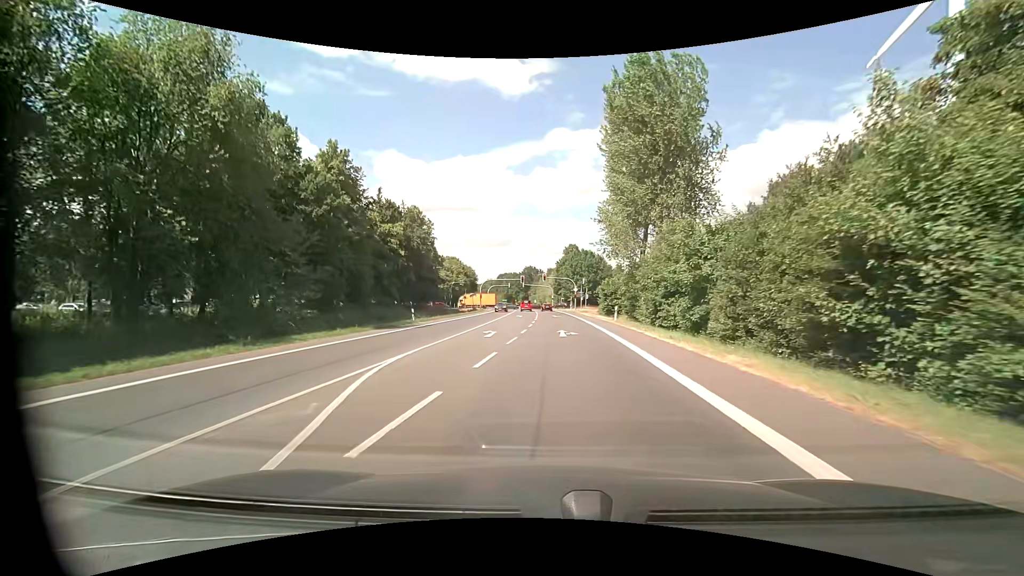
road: primary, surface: asphalt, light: Day
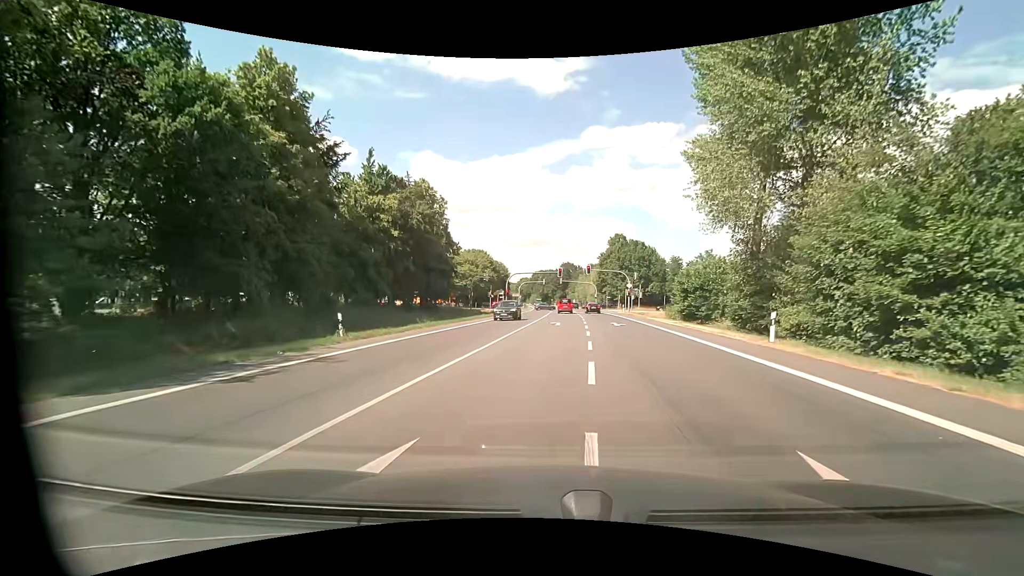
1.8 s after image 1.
(-0.9, +20.1) m; -4°
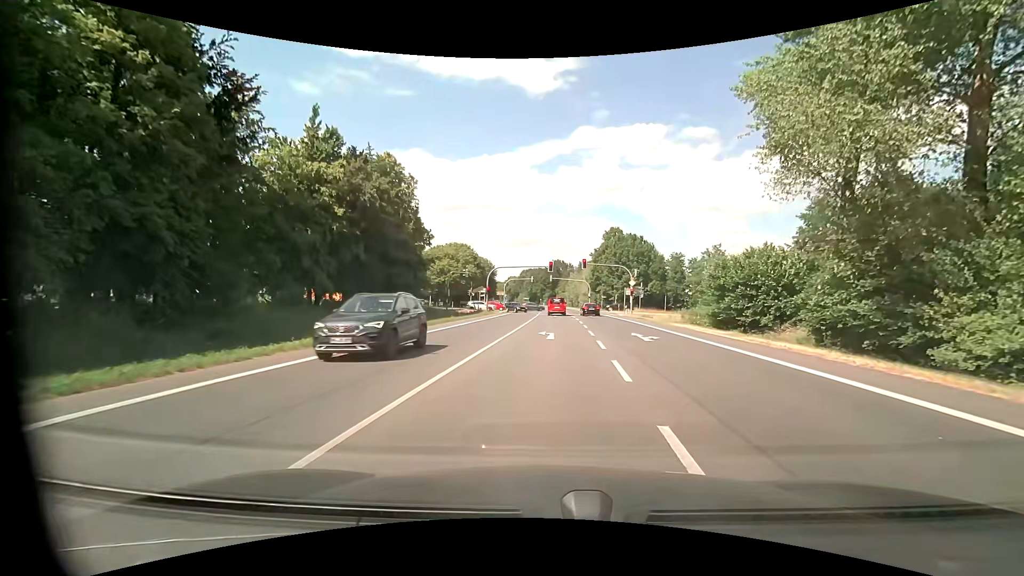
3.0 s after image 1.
(+0.1, +11.6) m; +1°
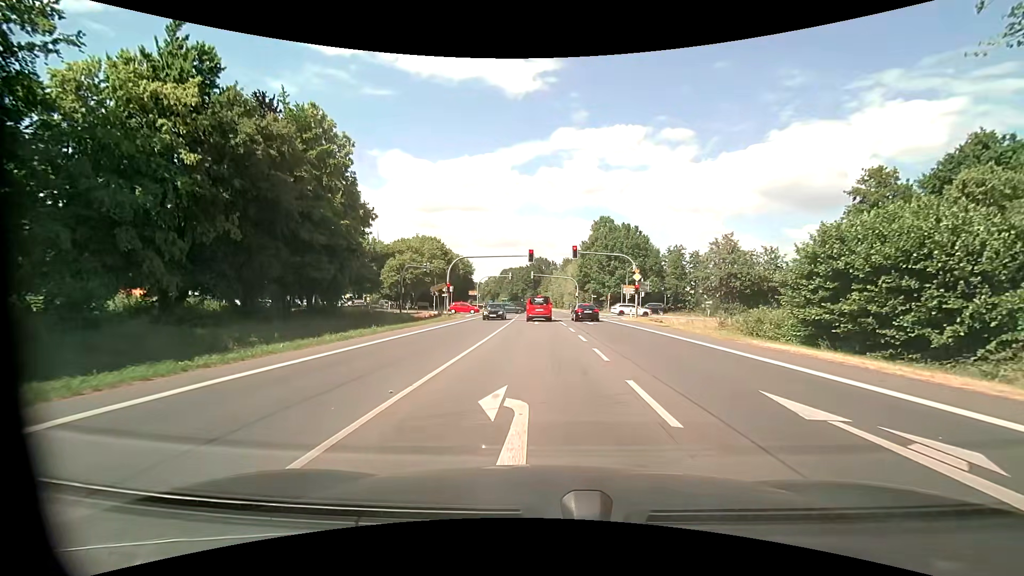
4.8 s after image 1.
(+0.3, +14.9) m; +1°
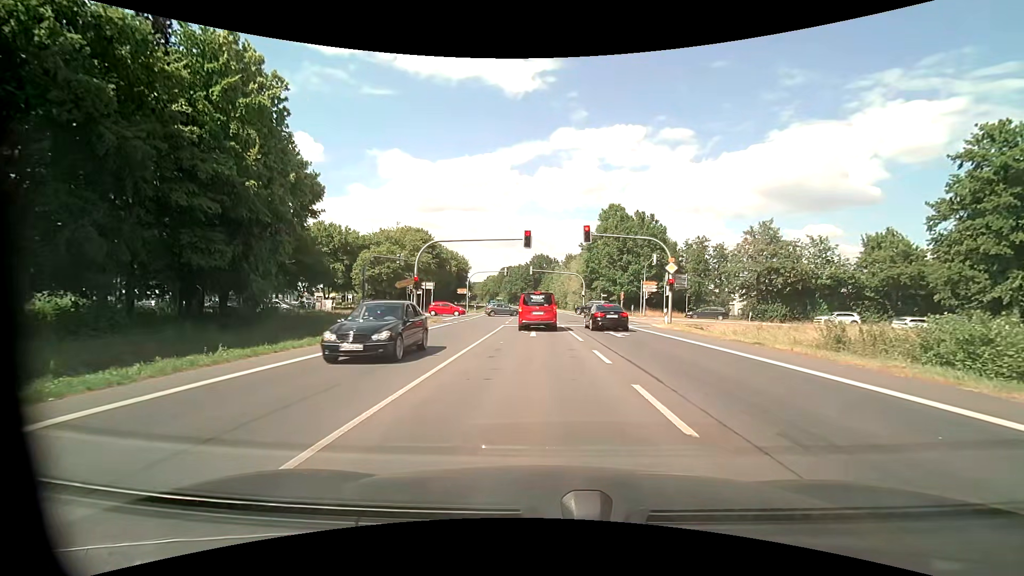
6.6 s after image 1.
(+0.1, +12.3) m; 0°
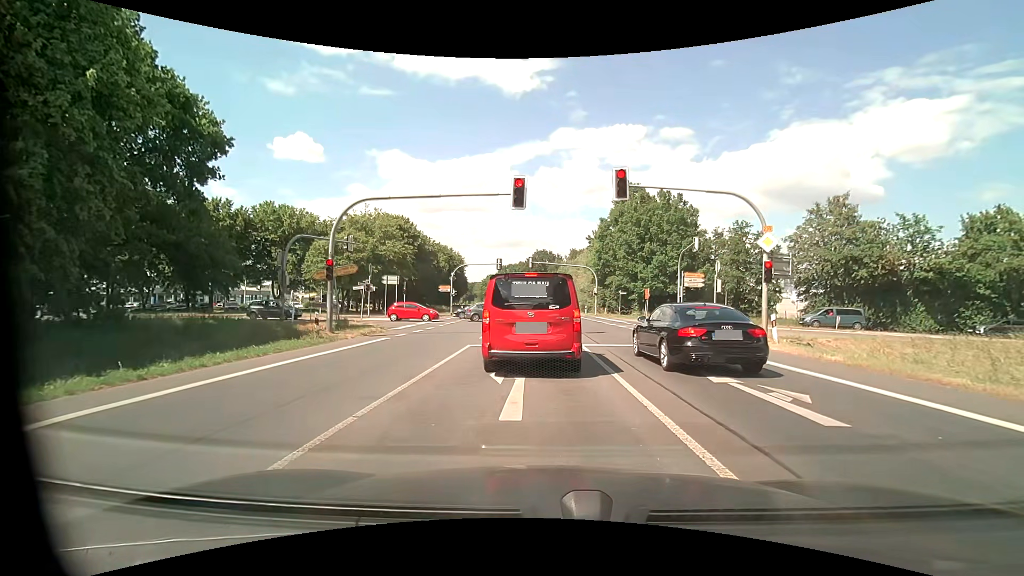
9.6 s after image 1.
(+0.1, +14.4) m; 0°
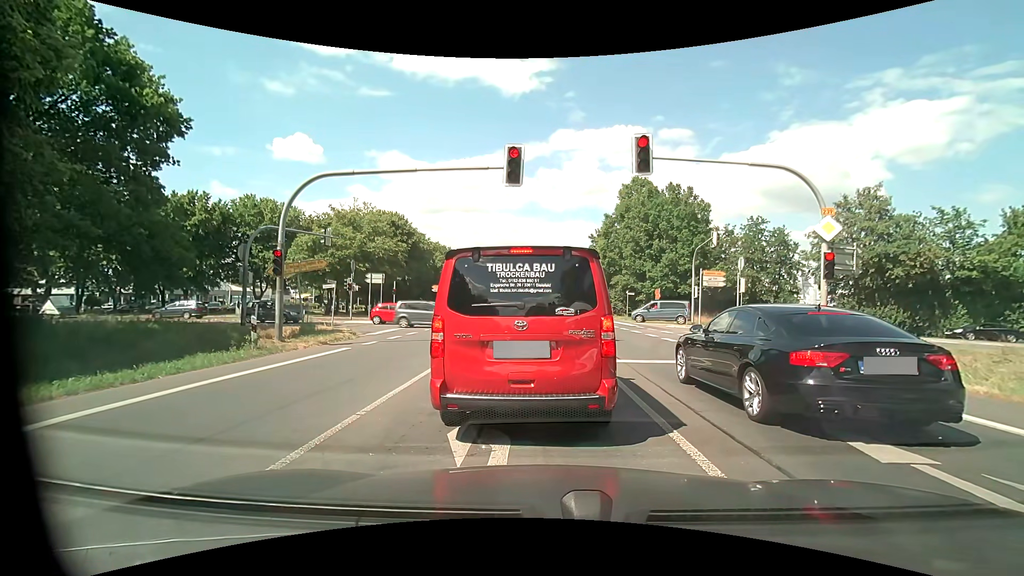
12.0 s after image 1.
(0.0, +3.8) m; 0°
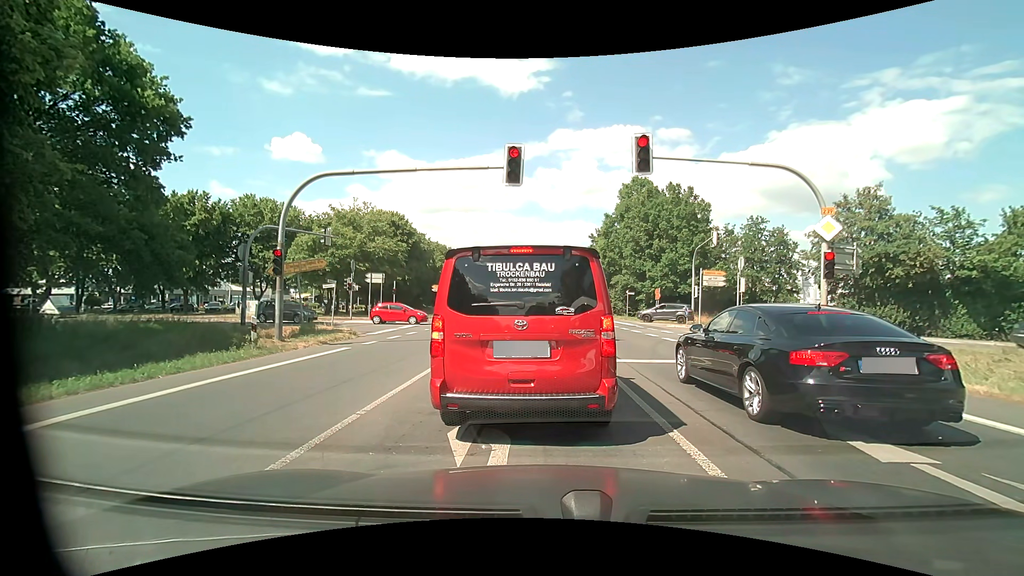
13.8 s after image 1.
(0.0, +0.1) m; 0°
